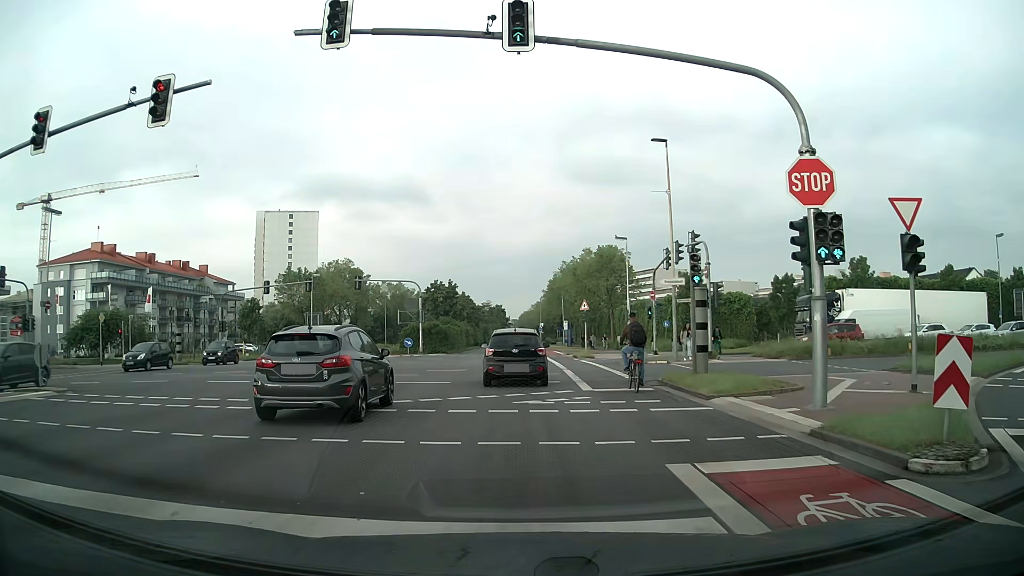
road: secondary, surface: asphalt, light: Day
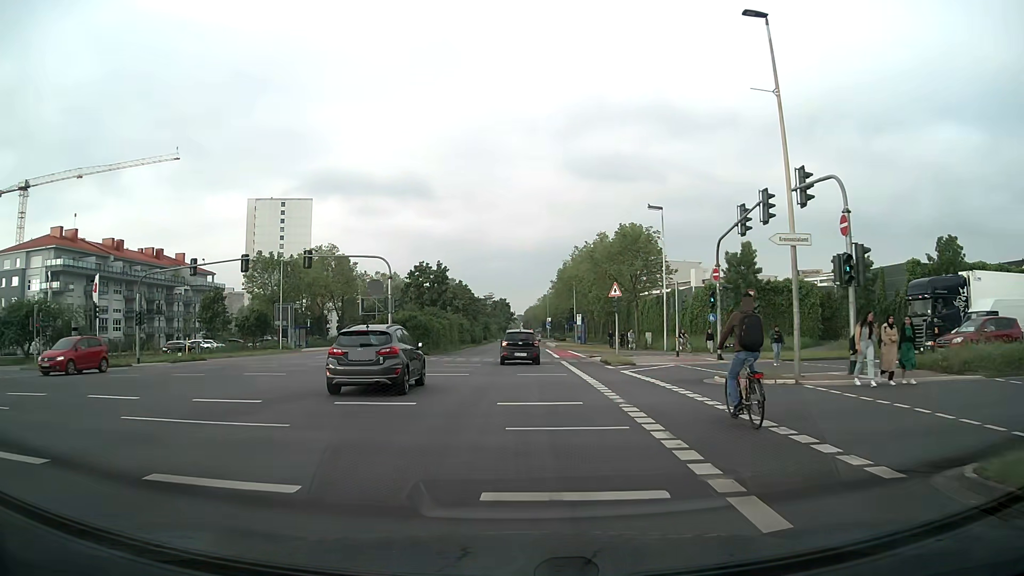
(0.0, +14.3) m; 0°
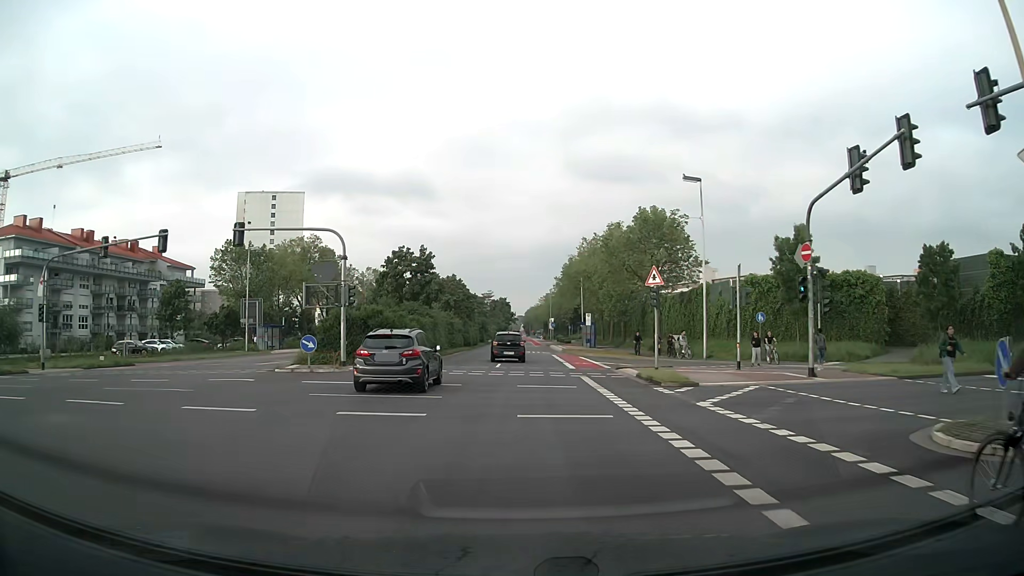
(-0.1, +10.4) m; -1°
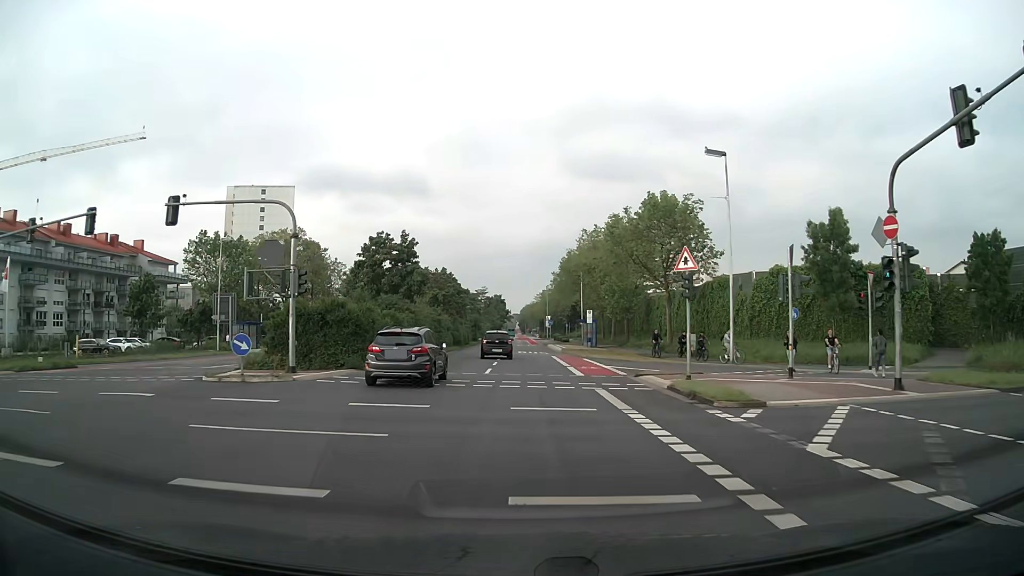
(0.0, +5.8) m; 0°
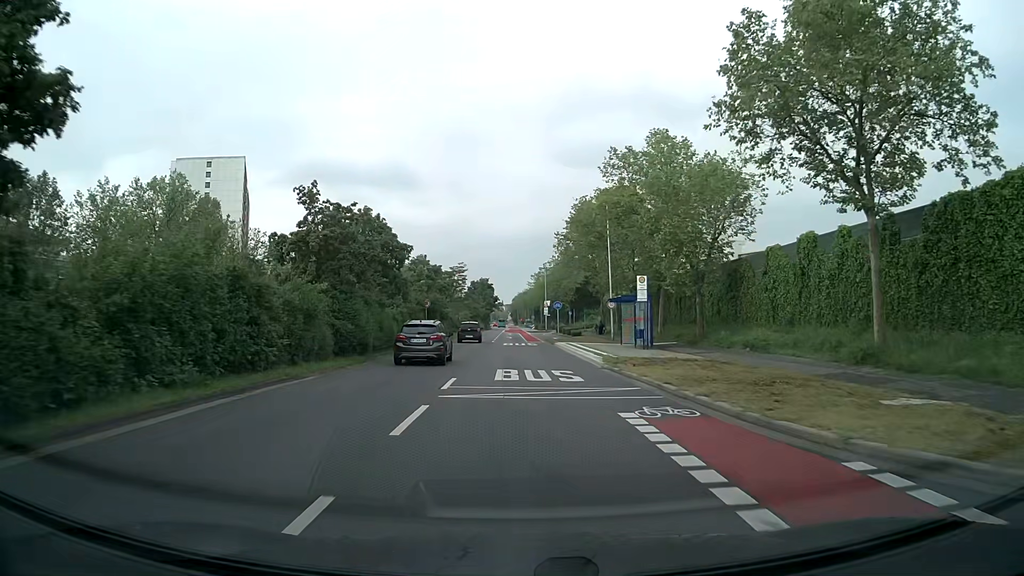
(+0.4, +33.1) m; +1°
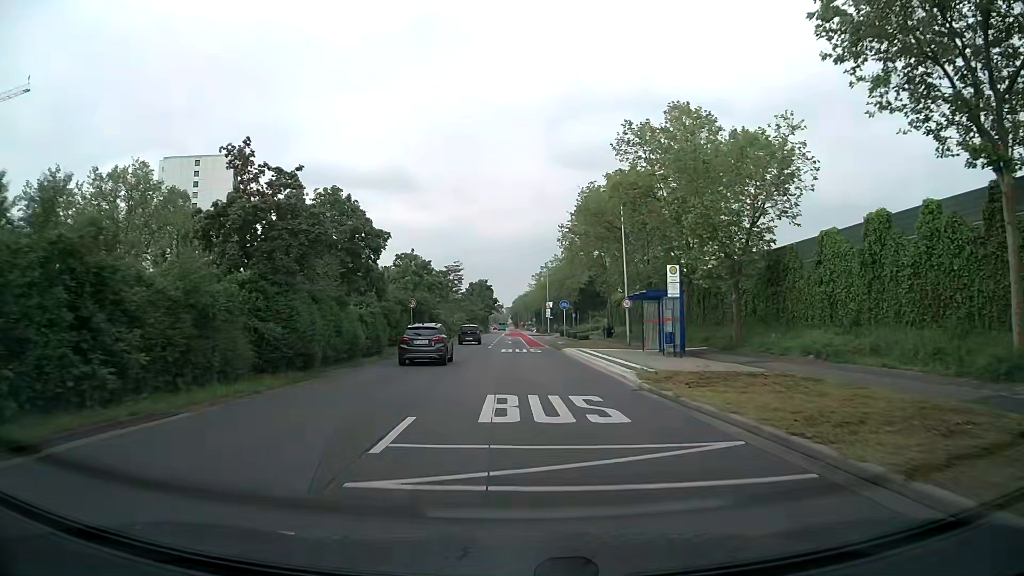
(0.0, +6.9) m; 0°
